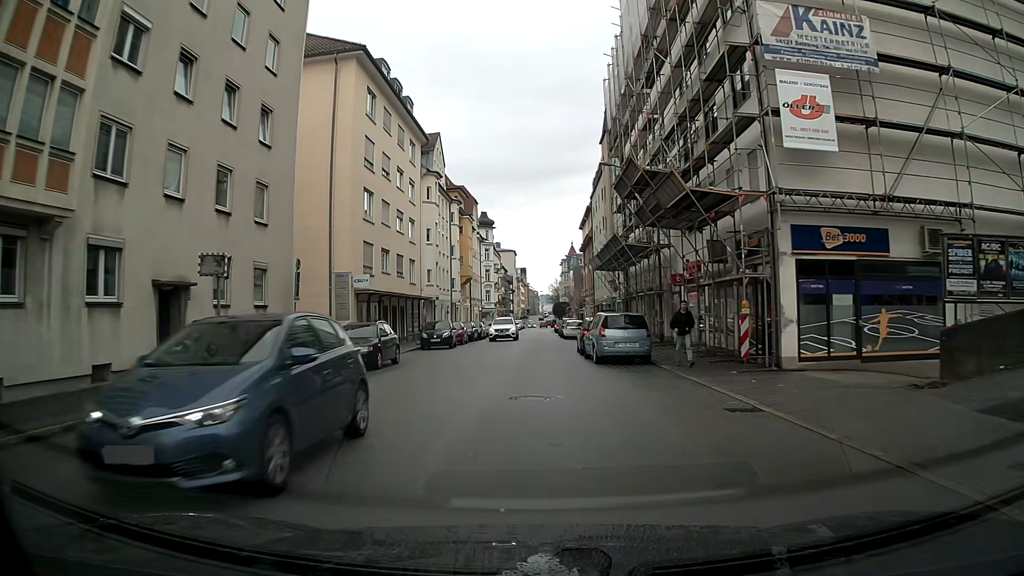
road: tertiary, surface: asphalt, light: Day
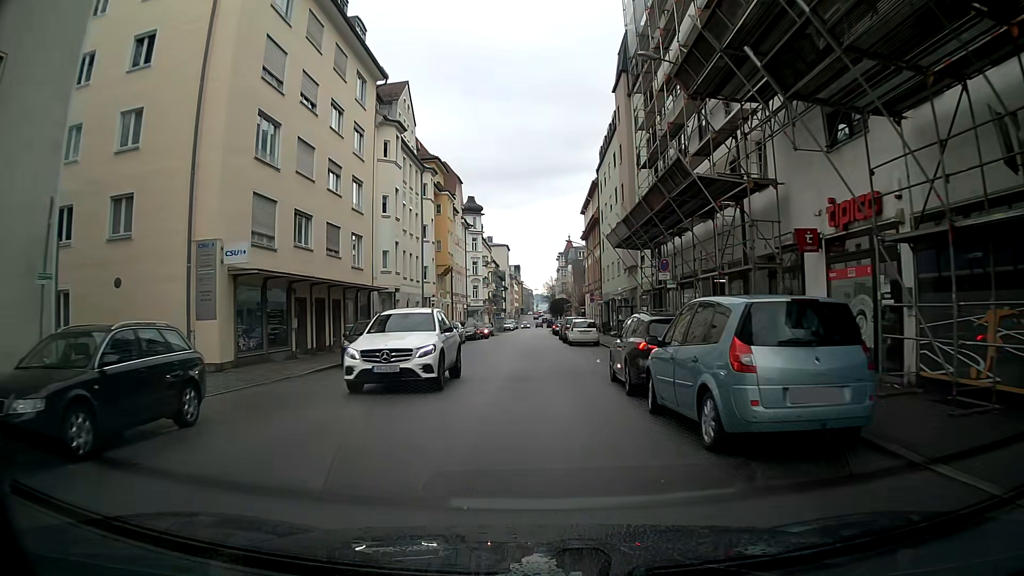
(+0.1, +14.1) m; 0°
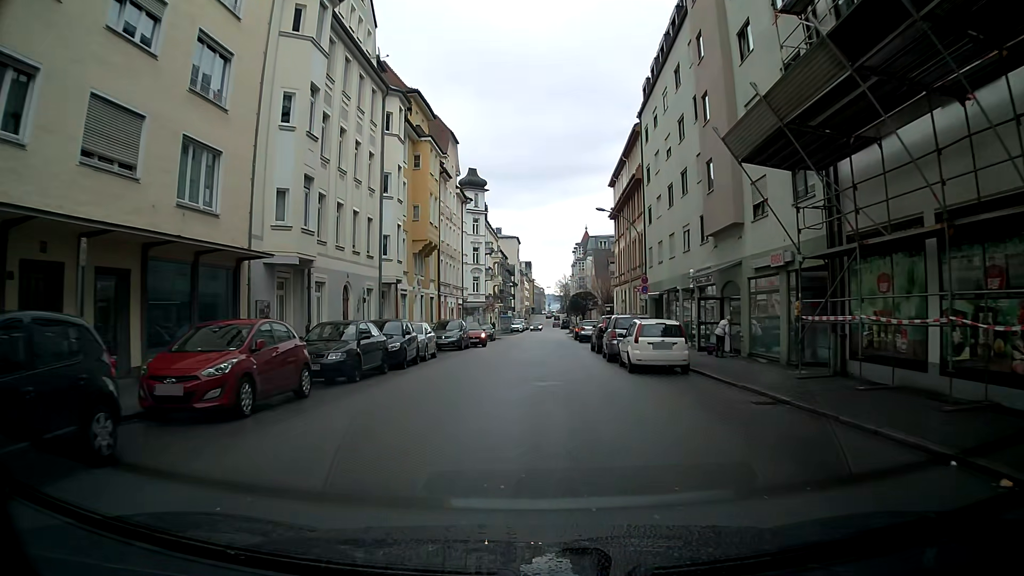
(-0.1, +18.6) m; 0°
(0, +10) (0, +20) (0, +30) (0, +40) (0, +50) (+1, +60) (+1, +70) (+1, +80) (+1, +90) (+1, +100) m
